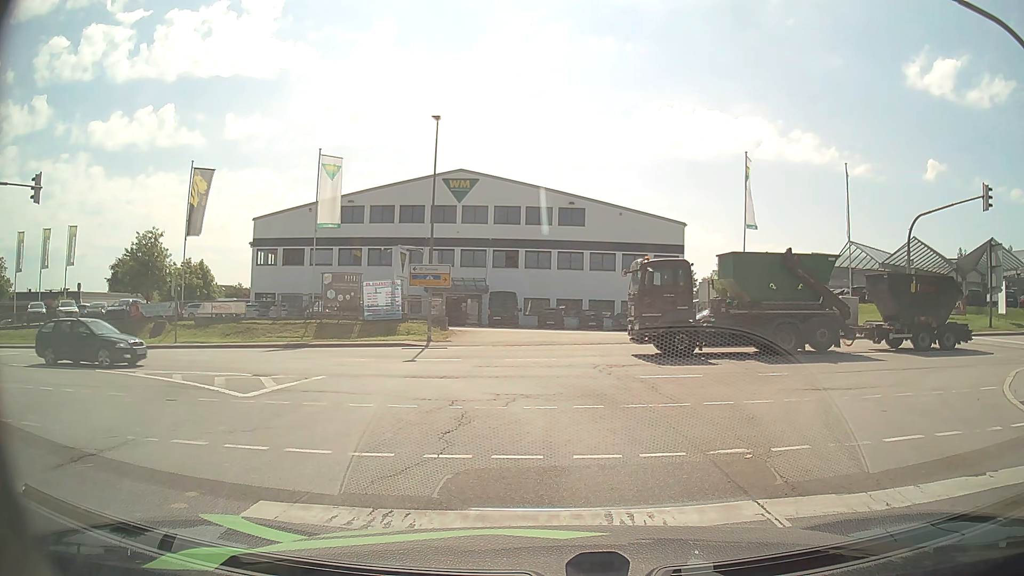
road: secondary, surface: asphalt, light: Day
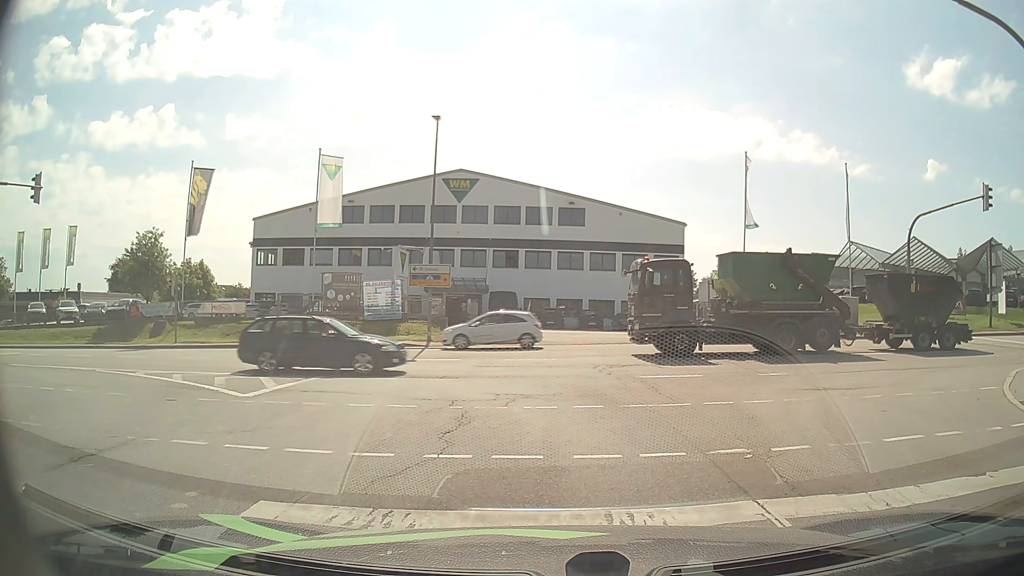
(0.0, 0.0) m; 0°
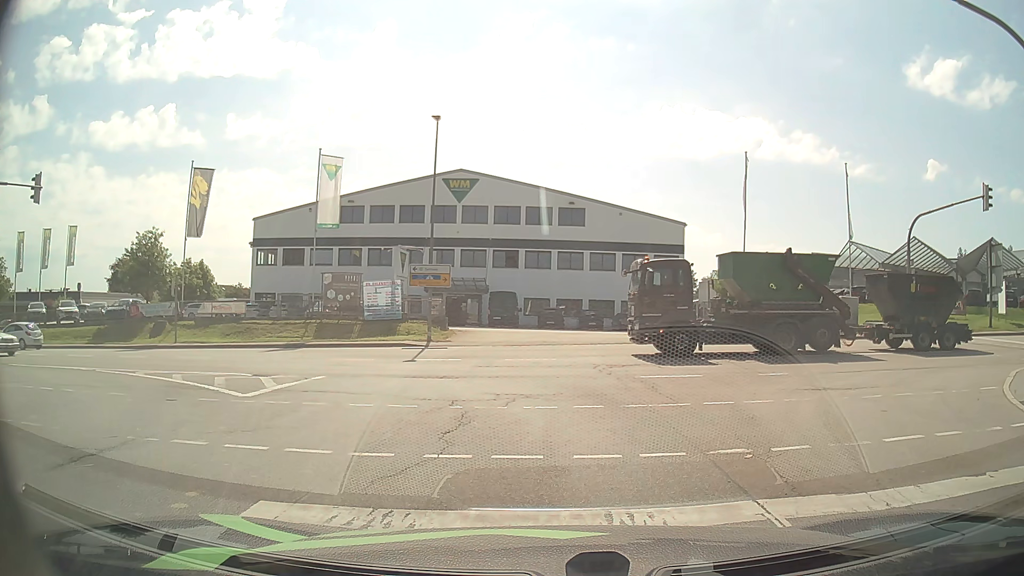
(0.0, 0.0) m; 0°
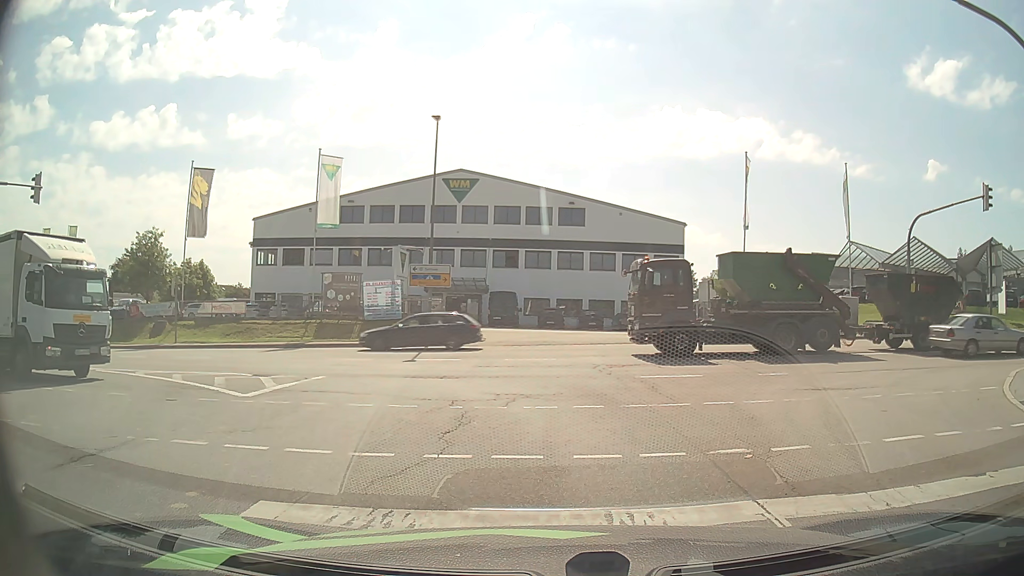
(0.0, 0.0) m; 0°
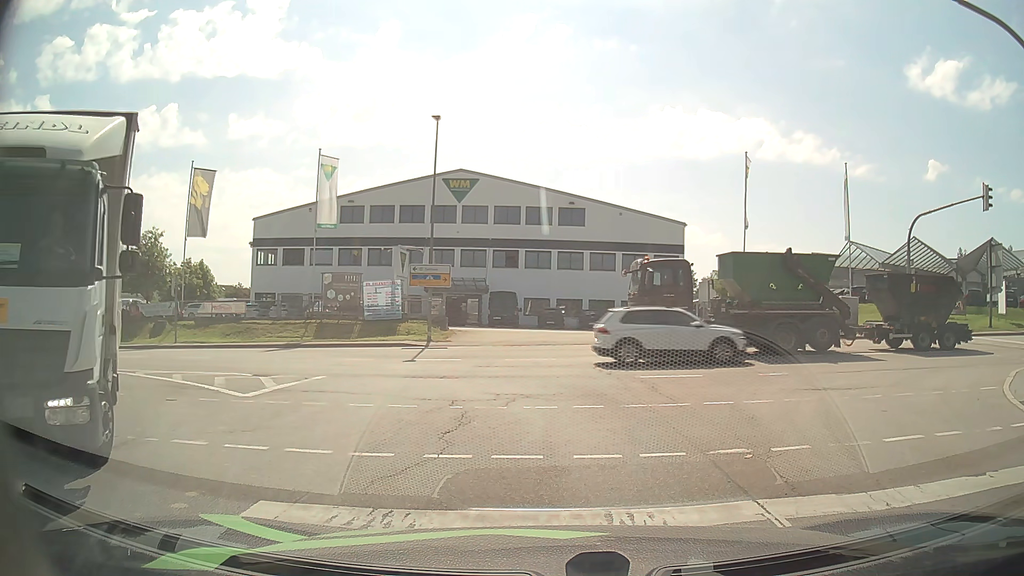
(0.0, 0.0) m; 0°
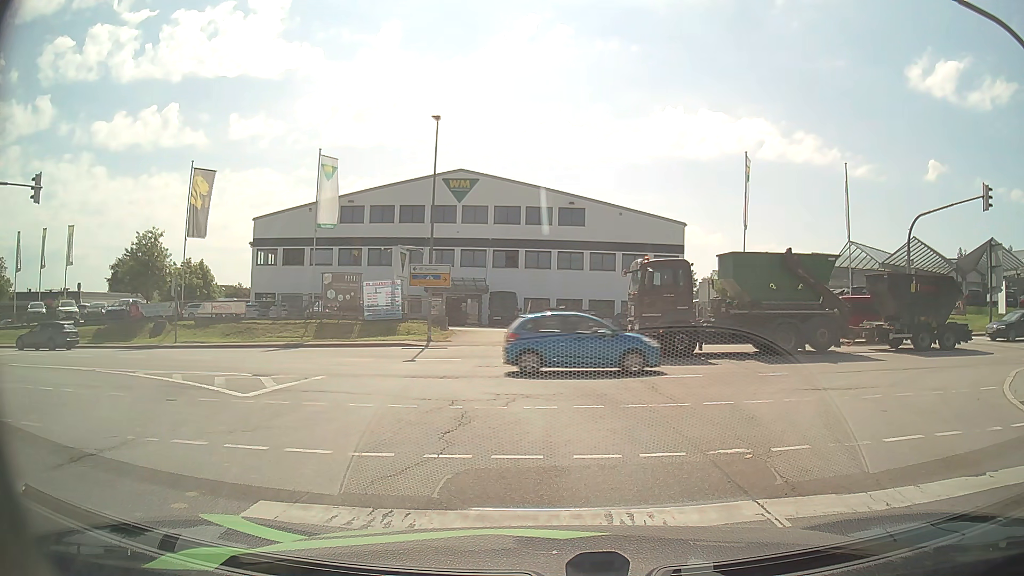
(0.0, 0.0) m; 0°
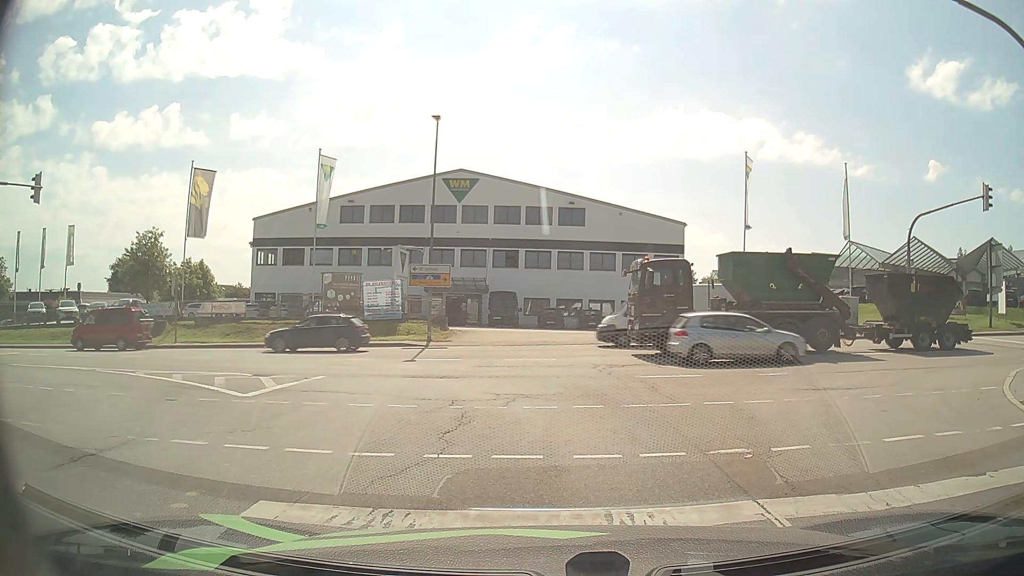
(0.0, 0.0) m; 0°
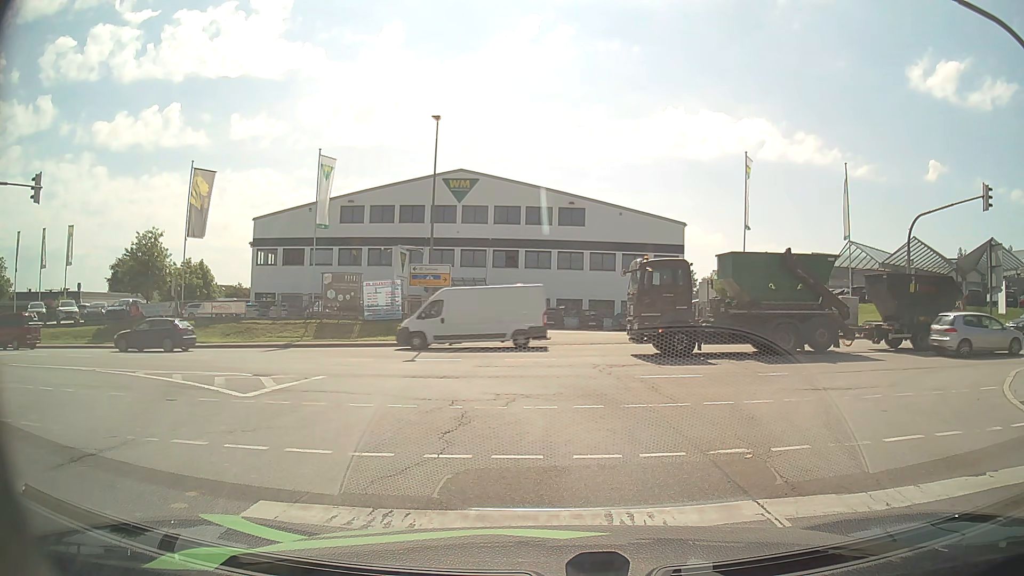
(0.0, 0.0) m; 0°
(0, +10) (-4, +19) (-12, +26) (-21, +28) (-31, +29) (-41, +29) (-51, +29) (-61, +29) (-71, +29) (-81, +28) m
